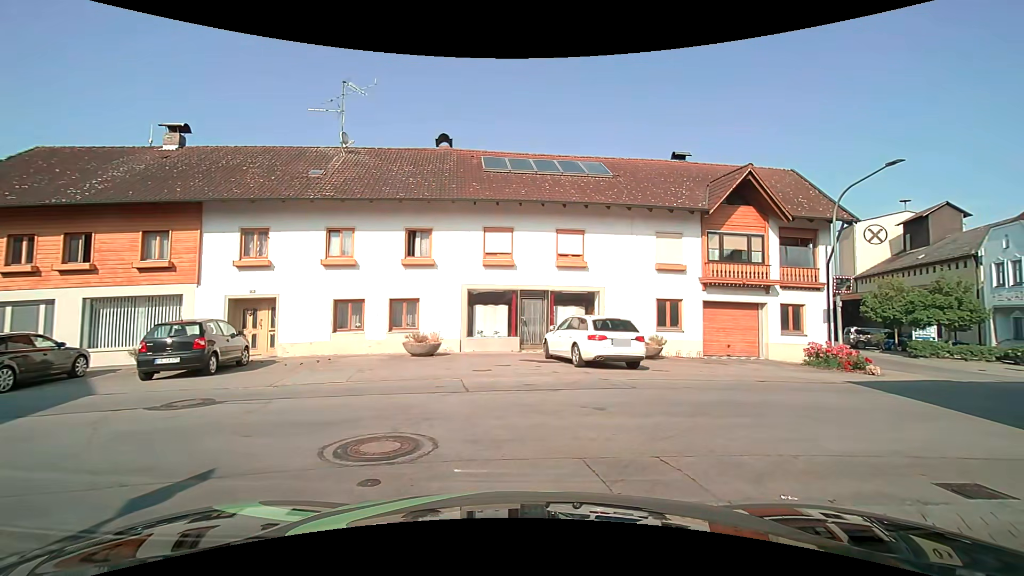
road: residential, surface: asphalt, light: Day
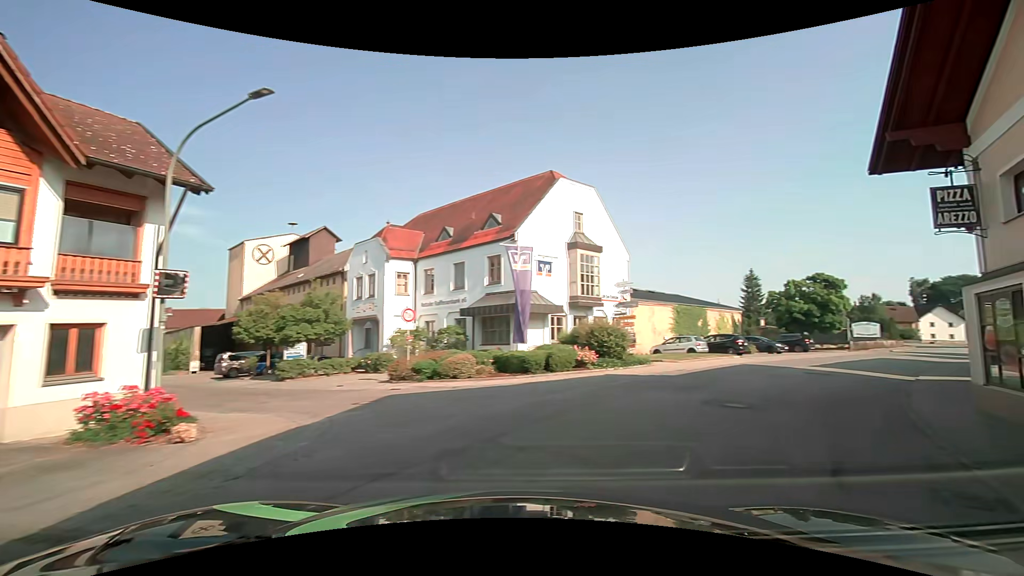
(+4.3, +8.4) m; +57°
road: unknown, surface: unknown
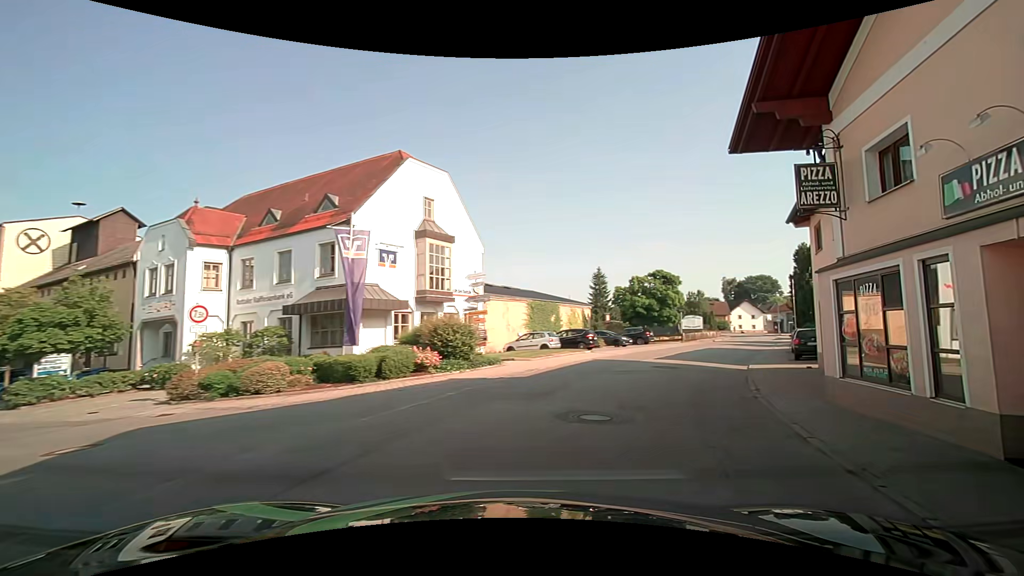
(+0.5, +2.9) m; +18°
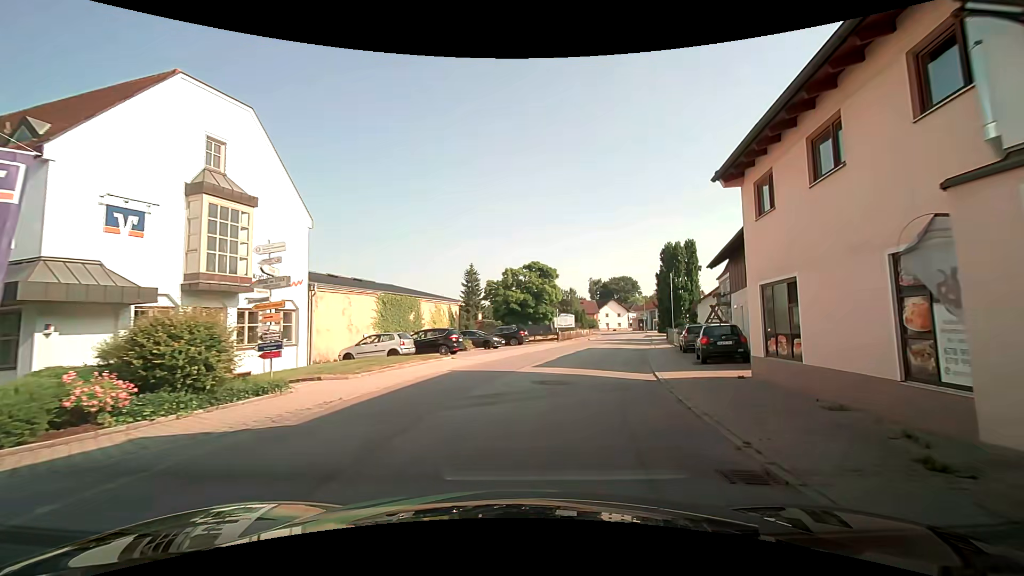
(+1.2, +7.3) m; +13°
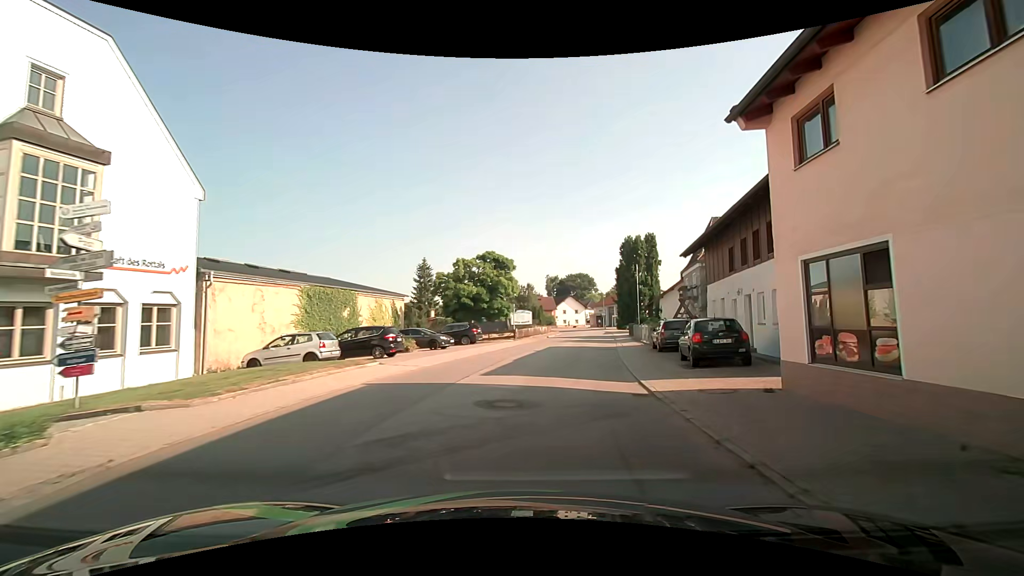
(+0.2, +4.4) m; +6°
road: secondary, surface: asphalt
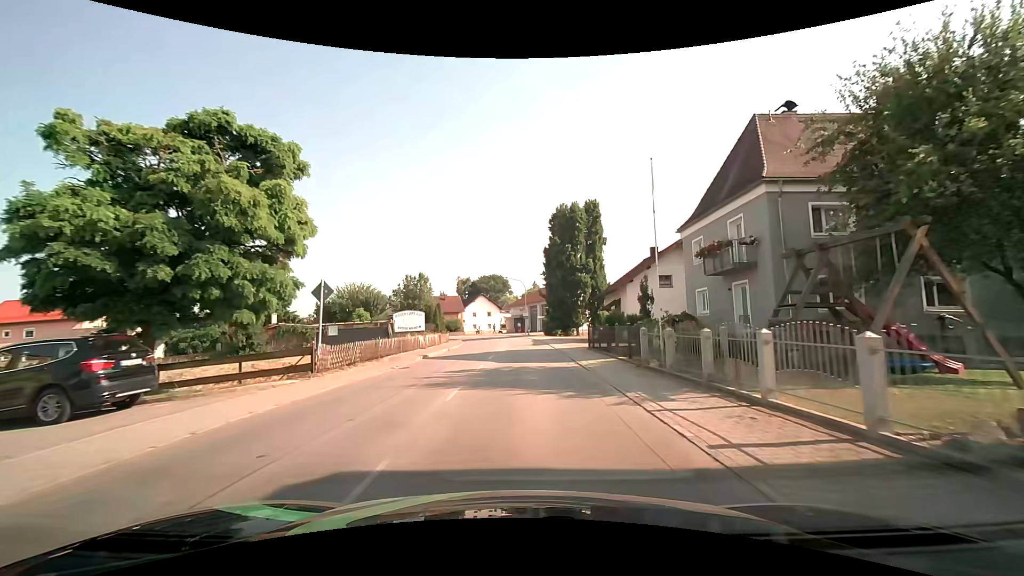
(+3.5, +26.5) m; +11°
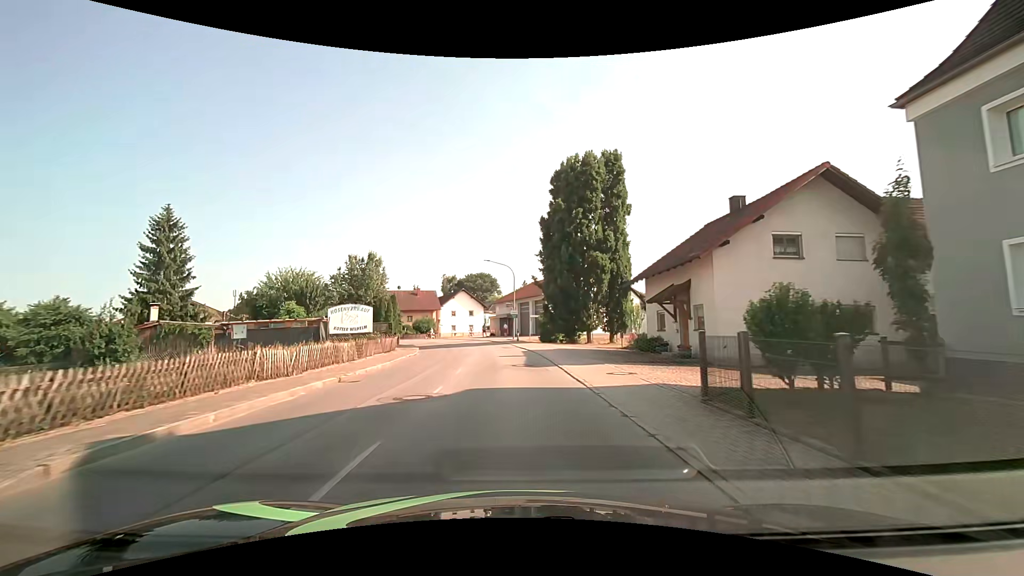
(+0.3, +17.6) m; +1°
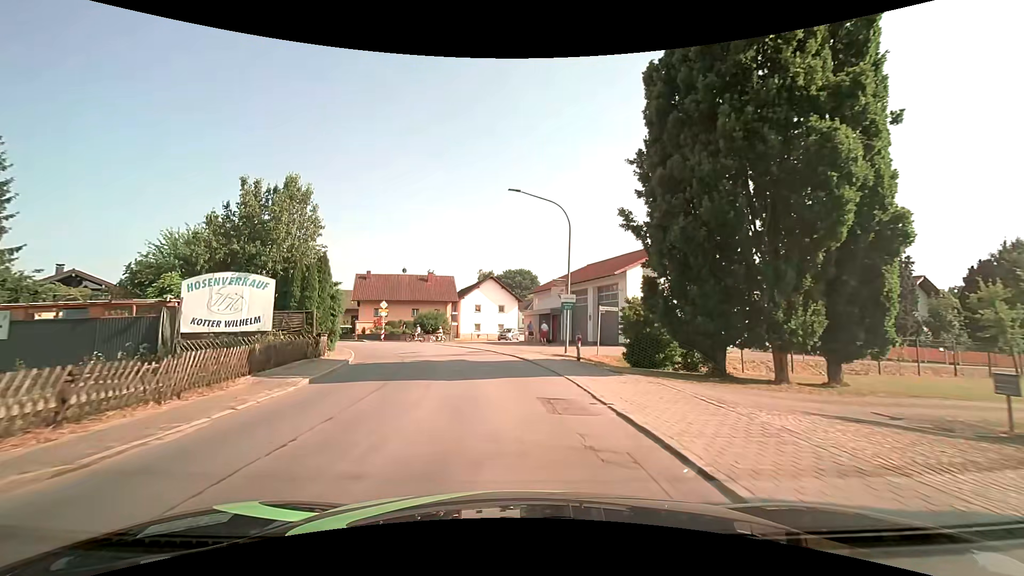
(-0.6, +24.0) m; -5°
(0, +10) (-1, +20) (-4, +30) (-8, +39) (-13, +47) (-19, +55) (-25, +63) (-31, +71) (-38, +79) (-44, +87) m
